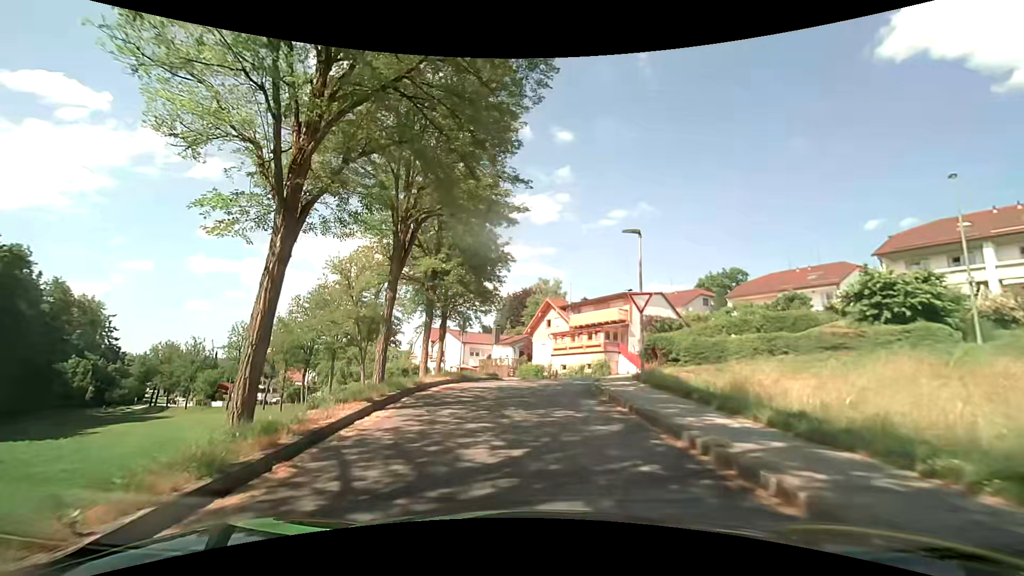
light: Day
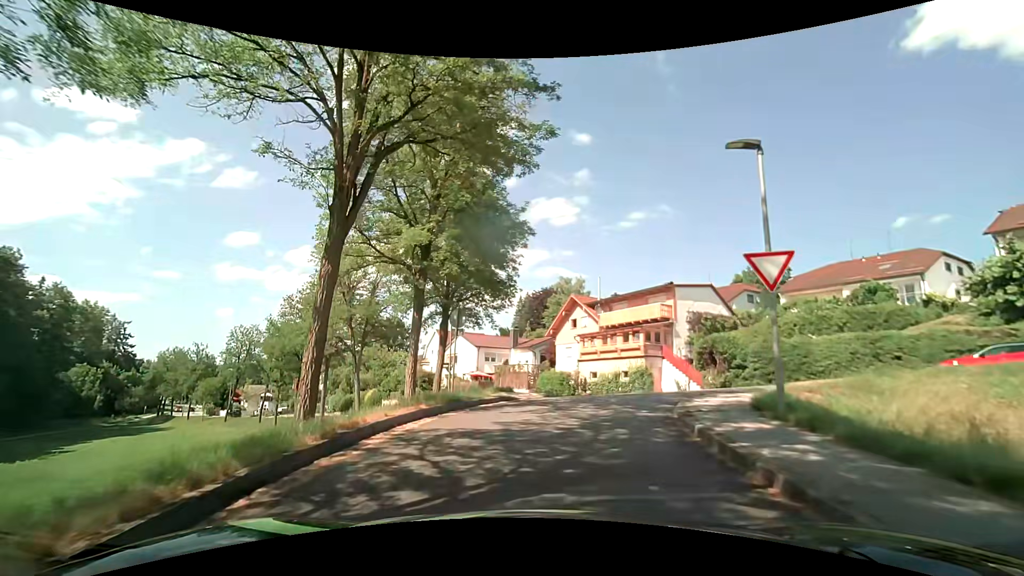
(-0.2, +7.4) m; -2°
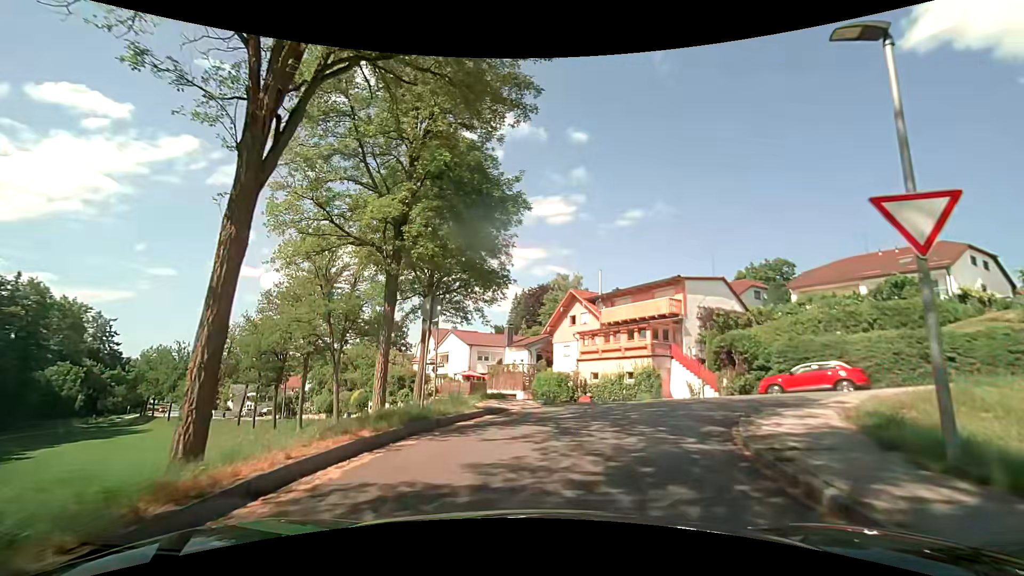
(0.0, +3.4) m; +1°
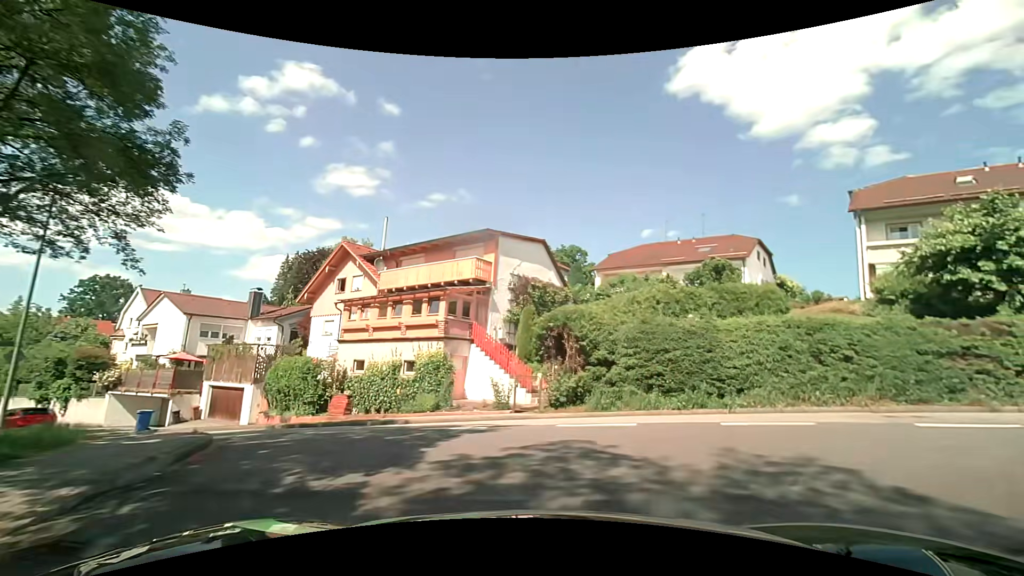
(+1.7, +11.3) m; +23°
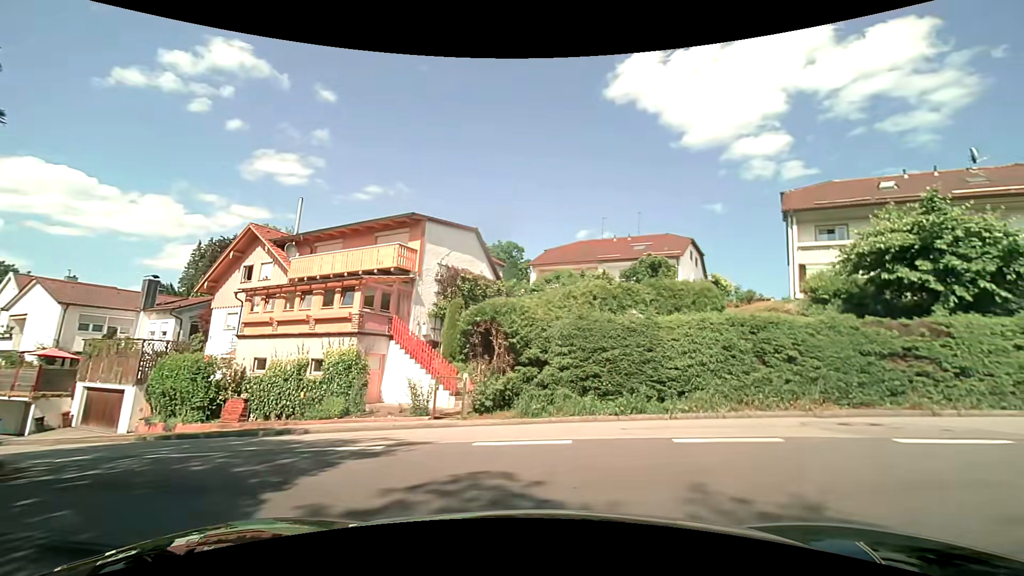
(+0.1, +2.0) m; +6°
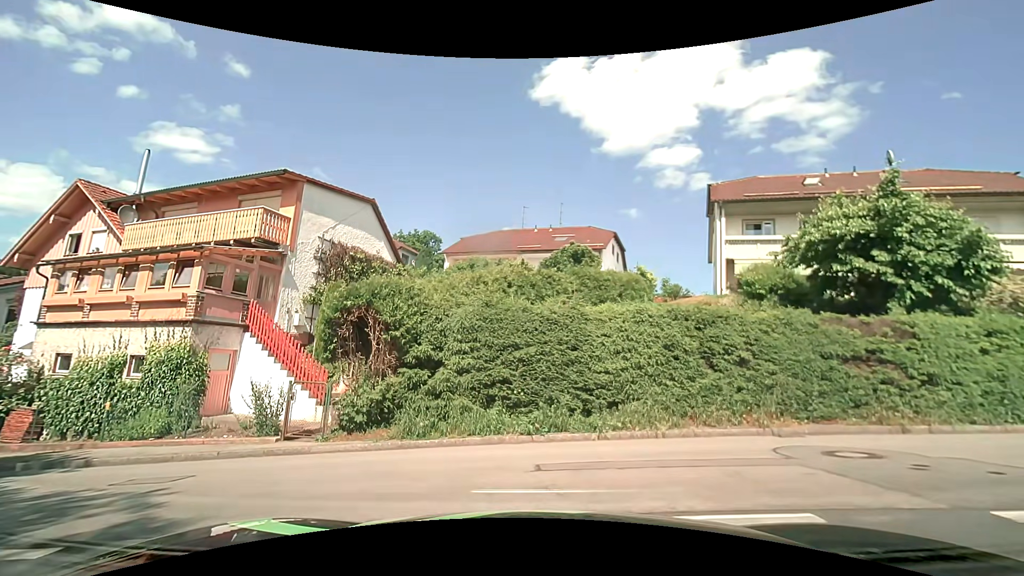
(+0.5, +3.5) m; +12°
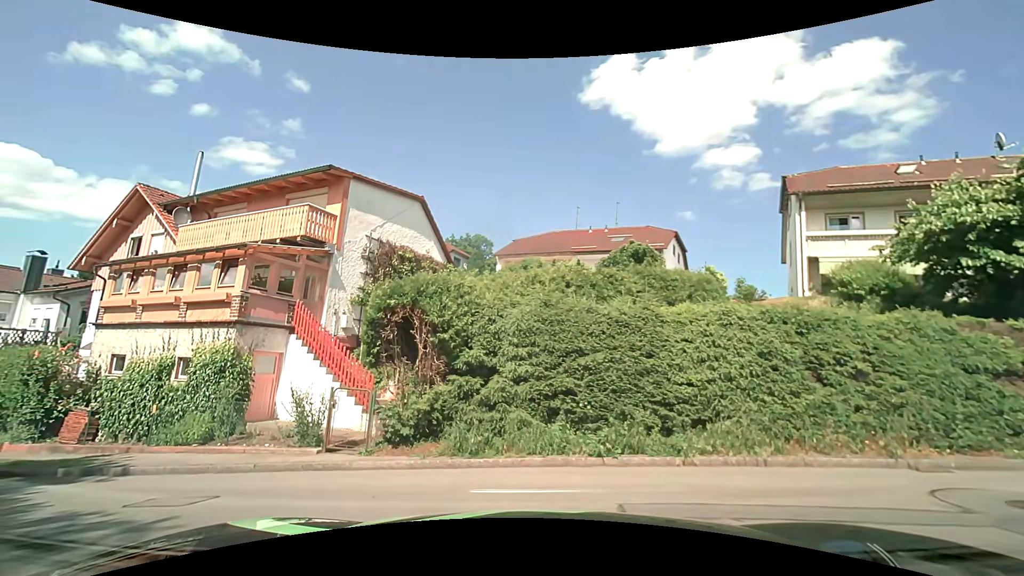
(-0.1, +1.6) m; -8°
